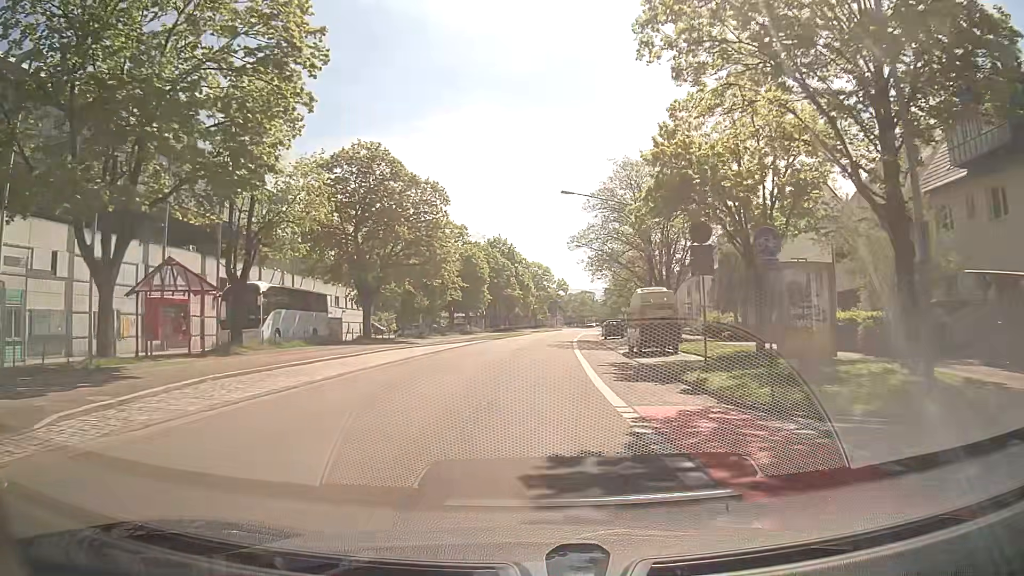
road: secondary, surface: asphalt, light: Day
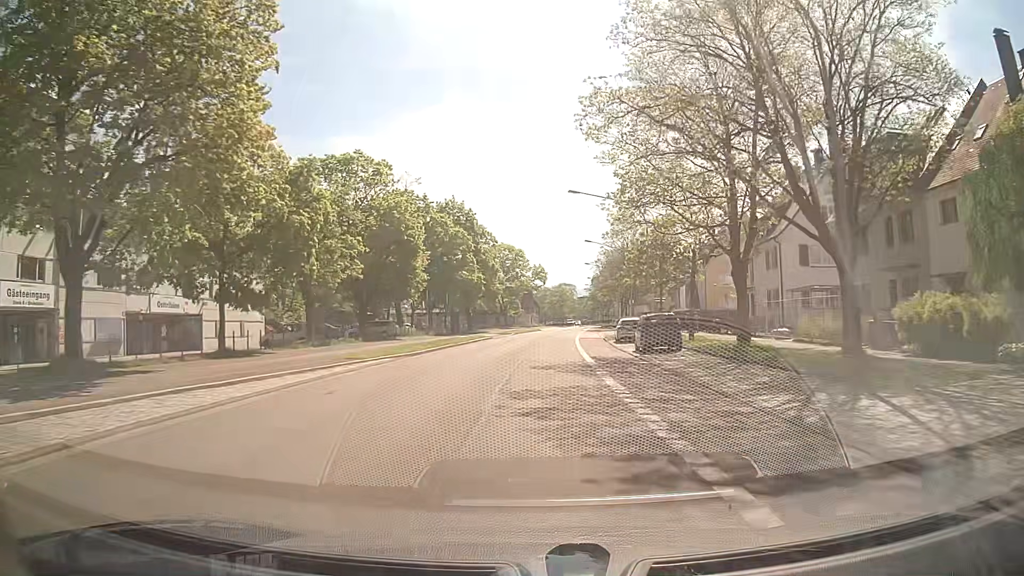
(+0.5, +31.2) m; +3°
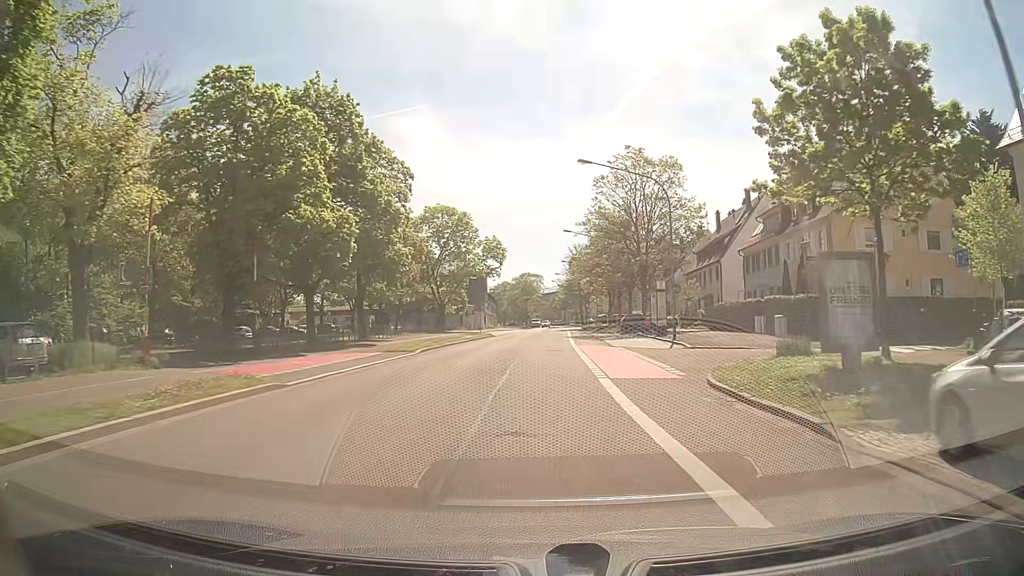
(+0.9, +39.1) m; +3°
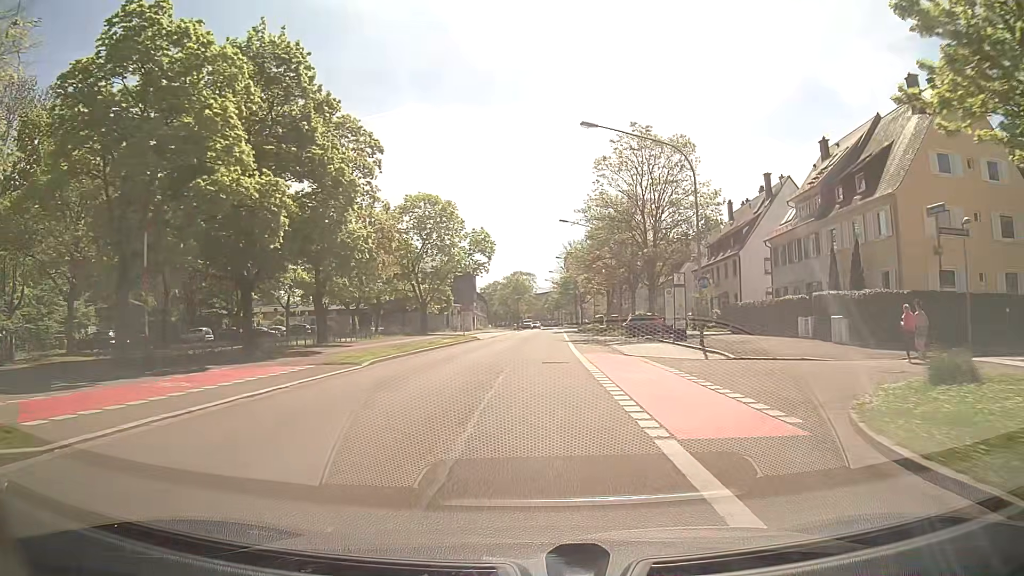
(+0.1, +7.8) m; +1°
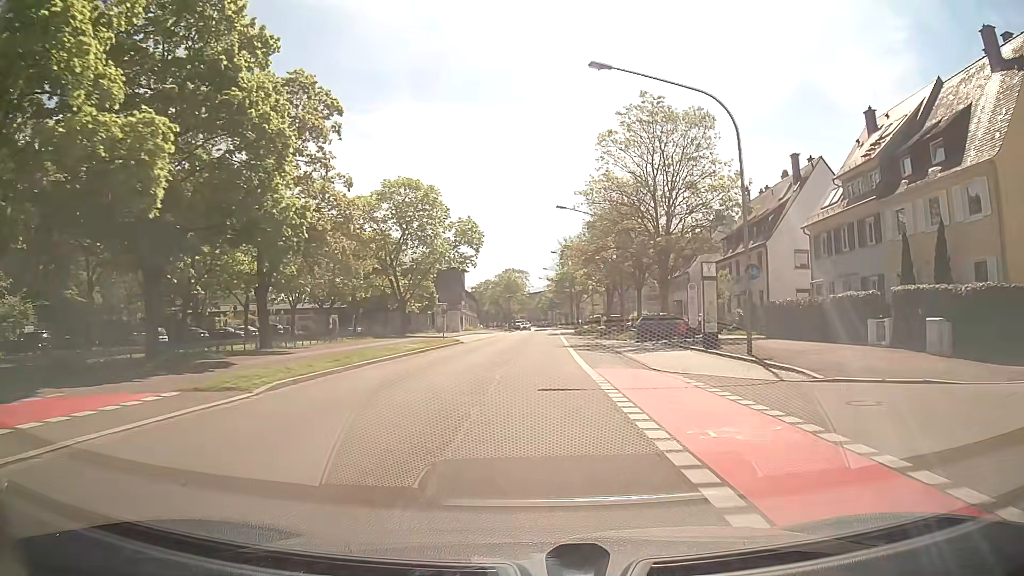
(+0.1, +7.8) m; 0°
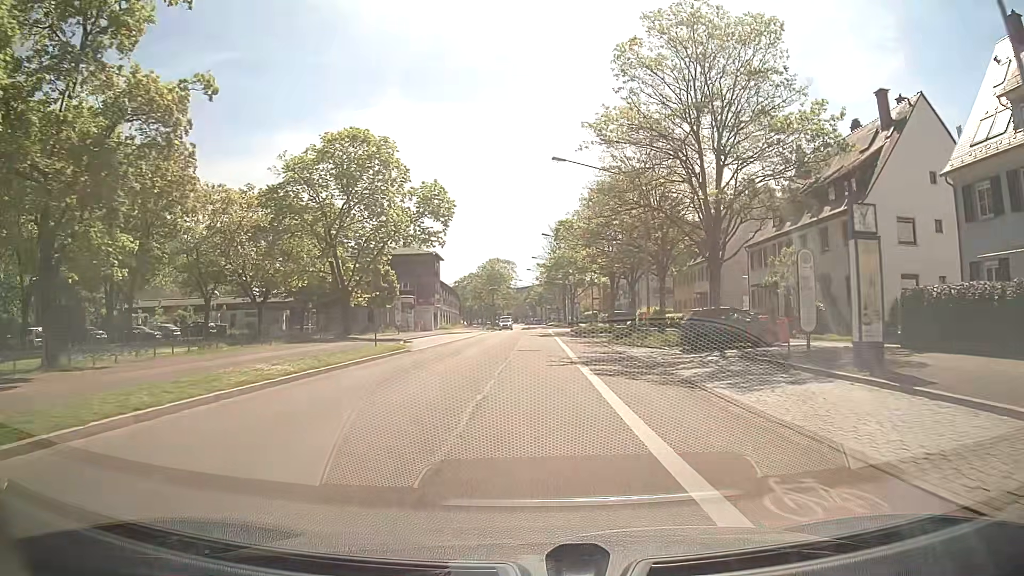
(+0.3, +15.6) m; +2°
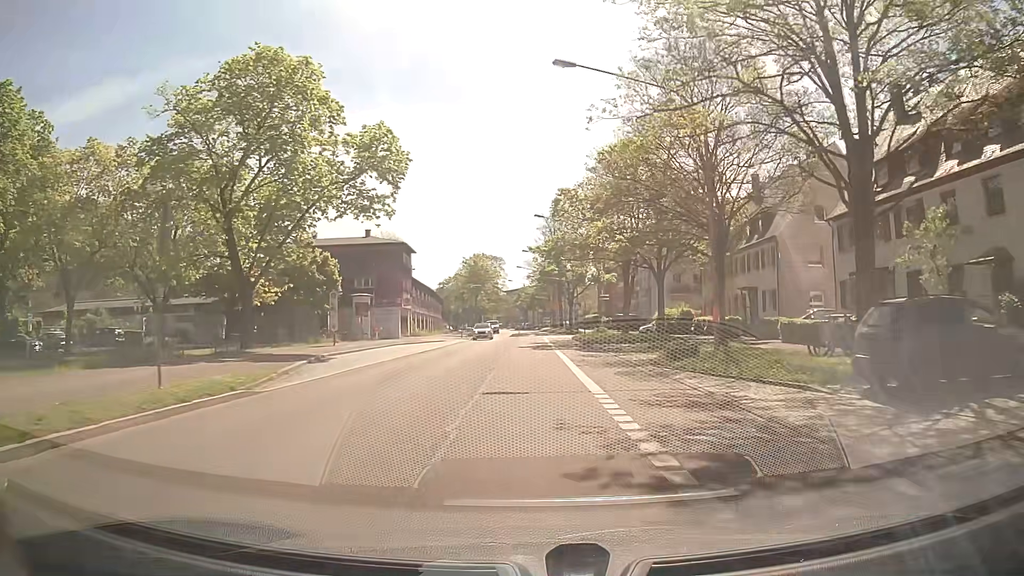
(0.0, +15.6) m; +1°
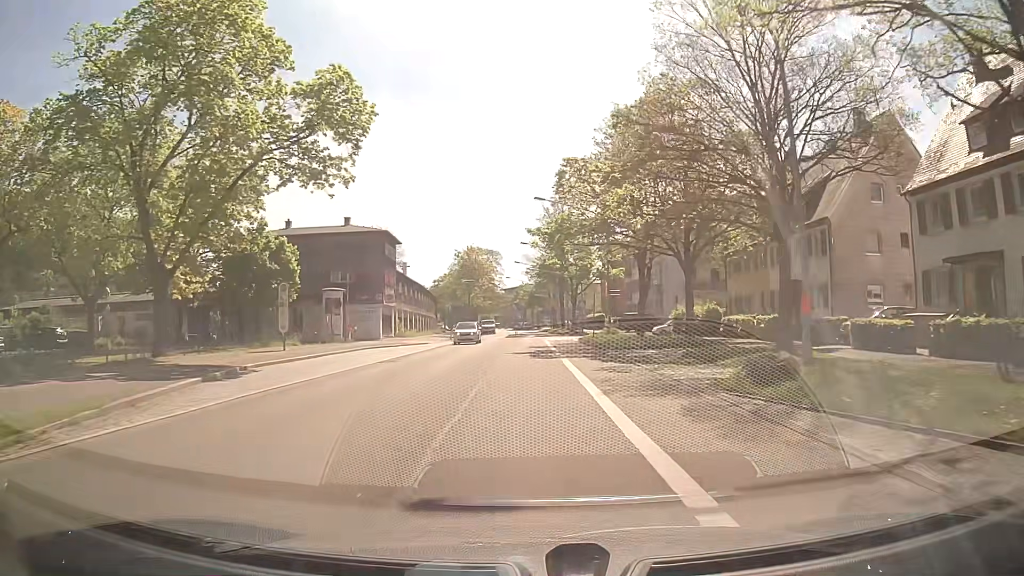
(0.0, +7.8) m; 0°
(0, +10) (0, +20) (0, +30) (0, +40) (0, +50) (+1, +60) (+1, +70) (+1, +80) (0, +90) (-1, +100) m
